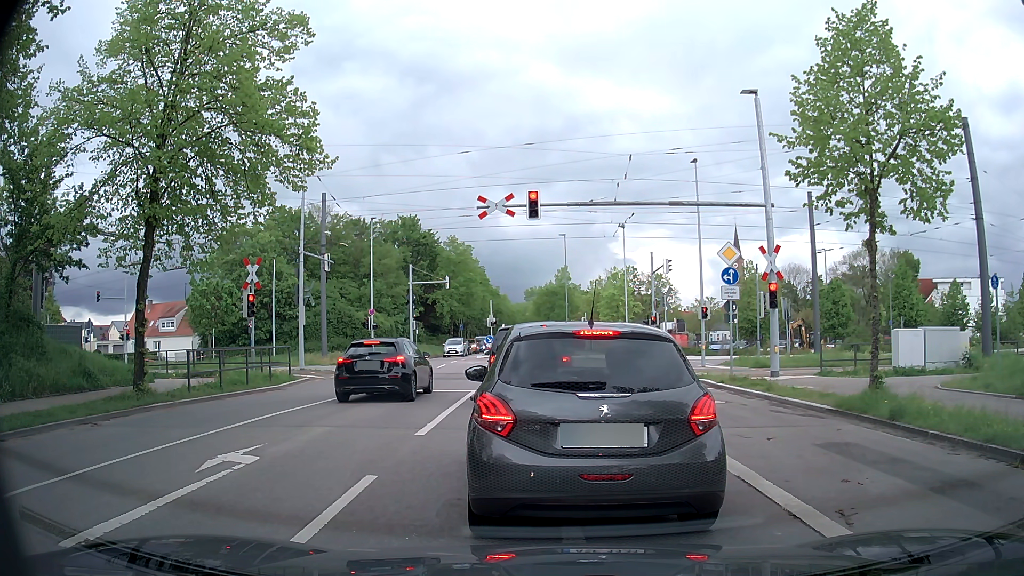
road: tertiary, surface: asphalt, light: Day
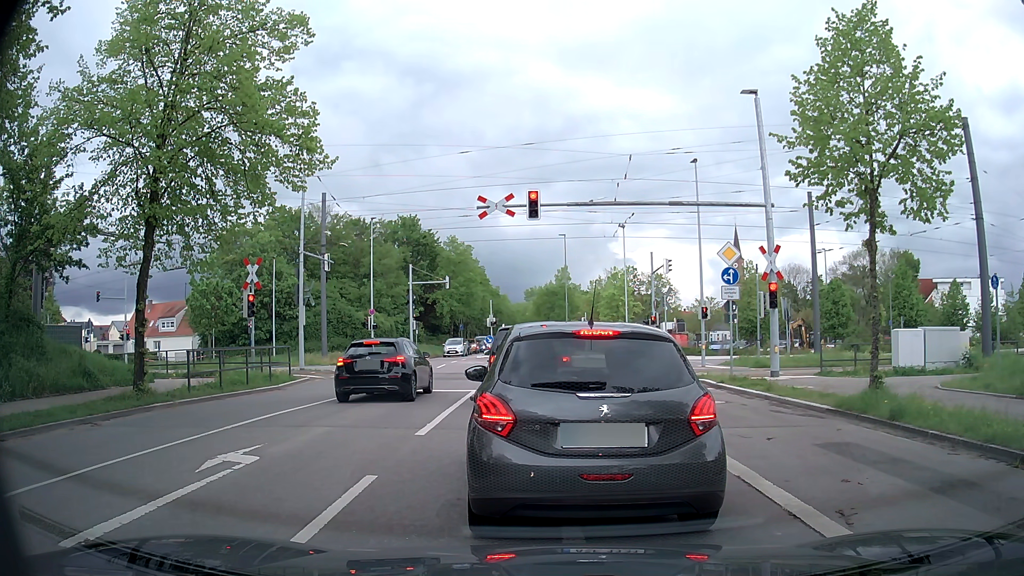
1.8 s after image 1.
(0.0, 0.0) m; 0°
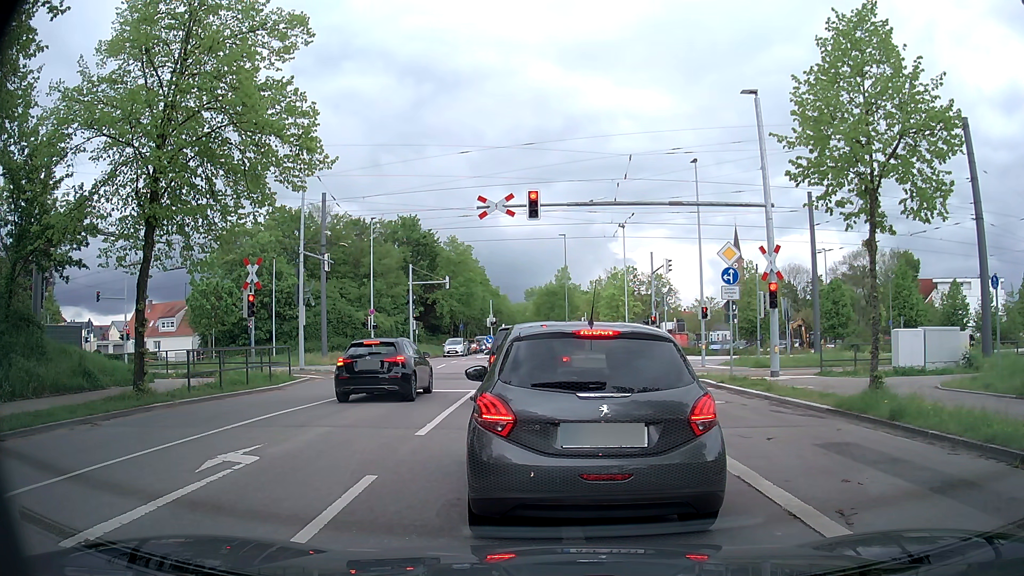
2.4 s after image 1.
(0.0, 0.0) m; 0°
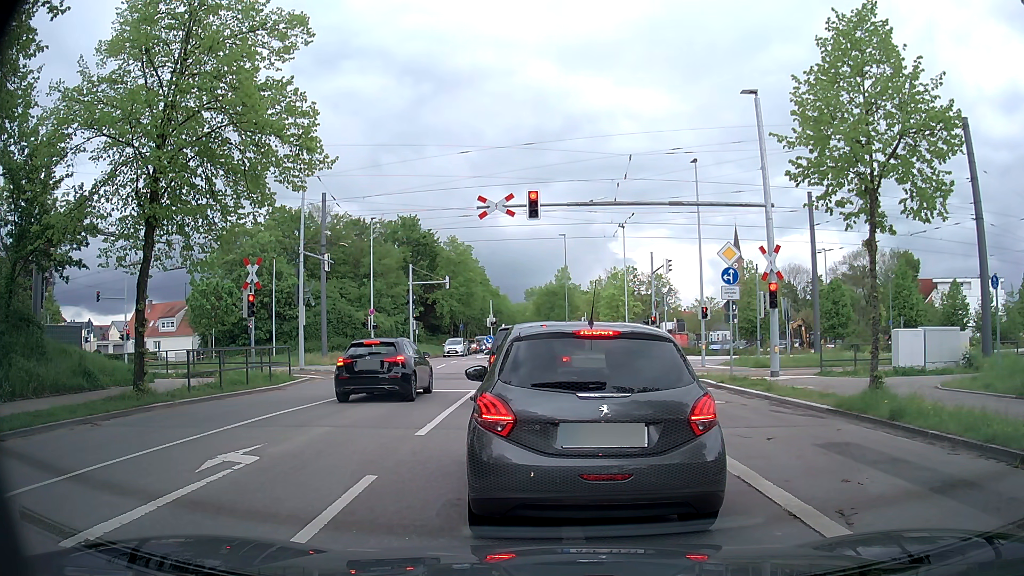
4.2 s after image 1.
(0.0, 0.0) m; 0°
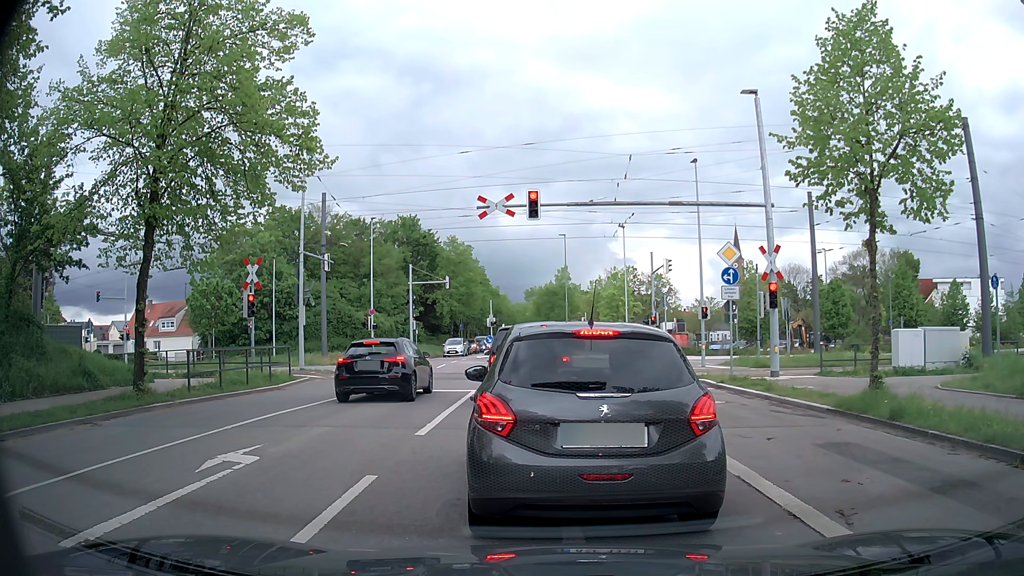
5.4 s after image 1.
(0.0, 0.0) m; 0°
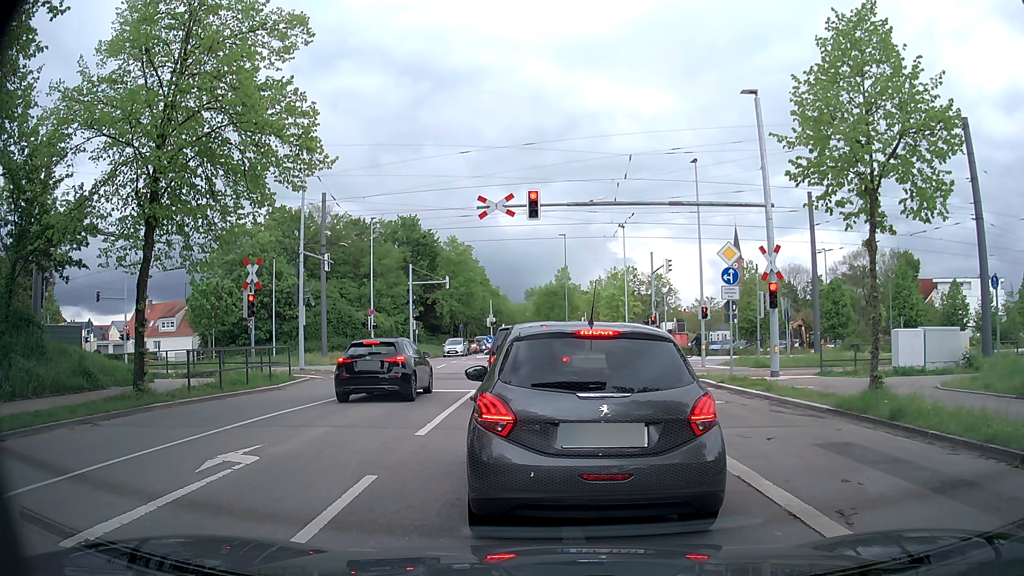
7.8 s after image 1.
(0.0, 0.0) m; 0°
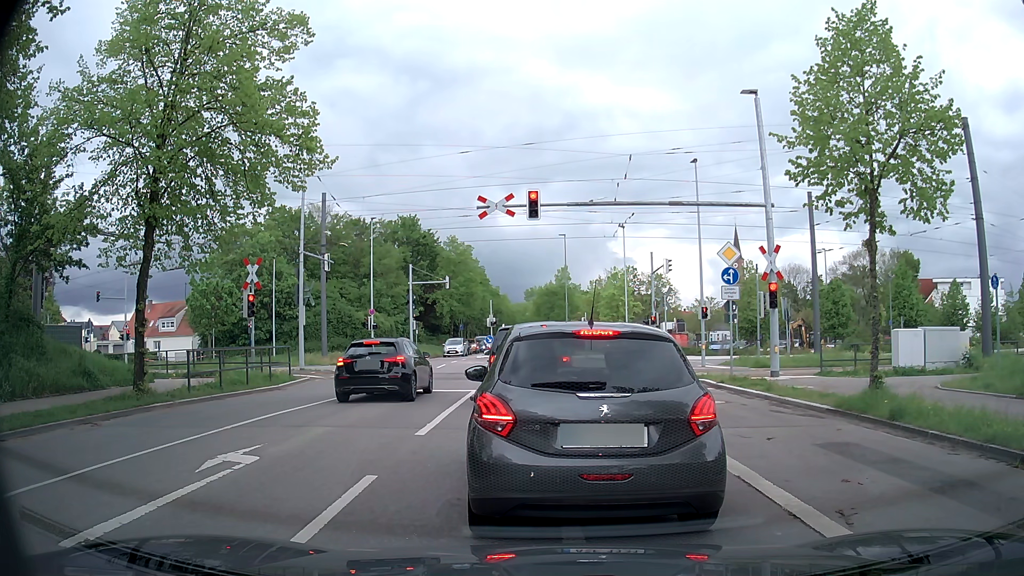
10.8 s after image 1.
(0.0, 0.0) m; 0°
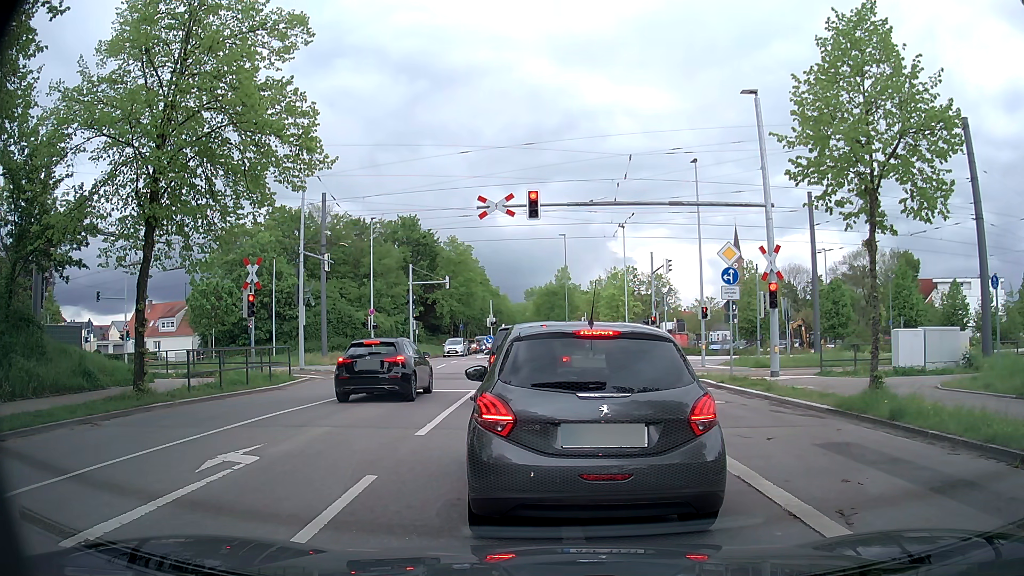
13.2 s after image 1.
(0.0, 0.0) m; 0°
